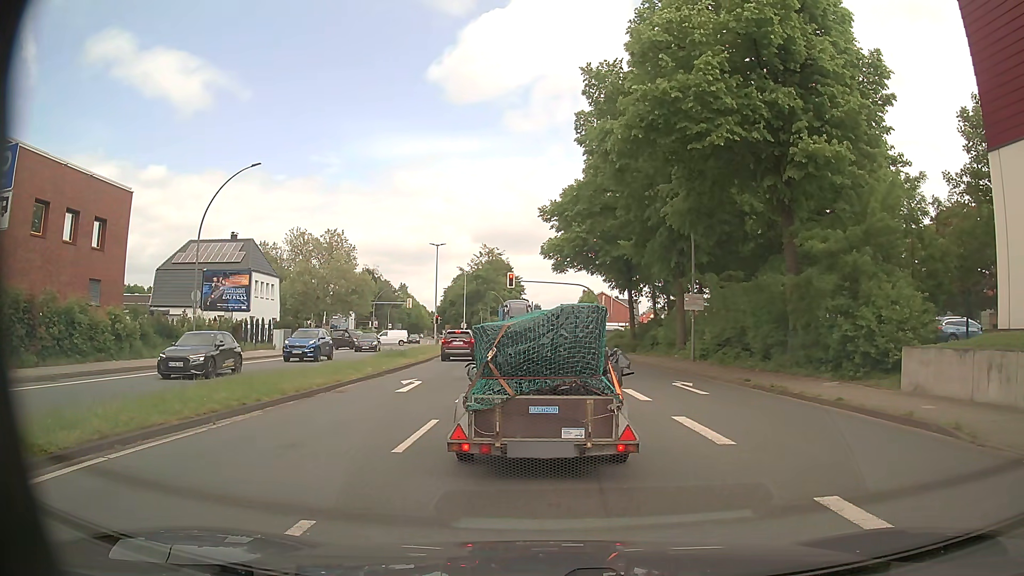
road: primary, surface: asphalt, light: Day
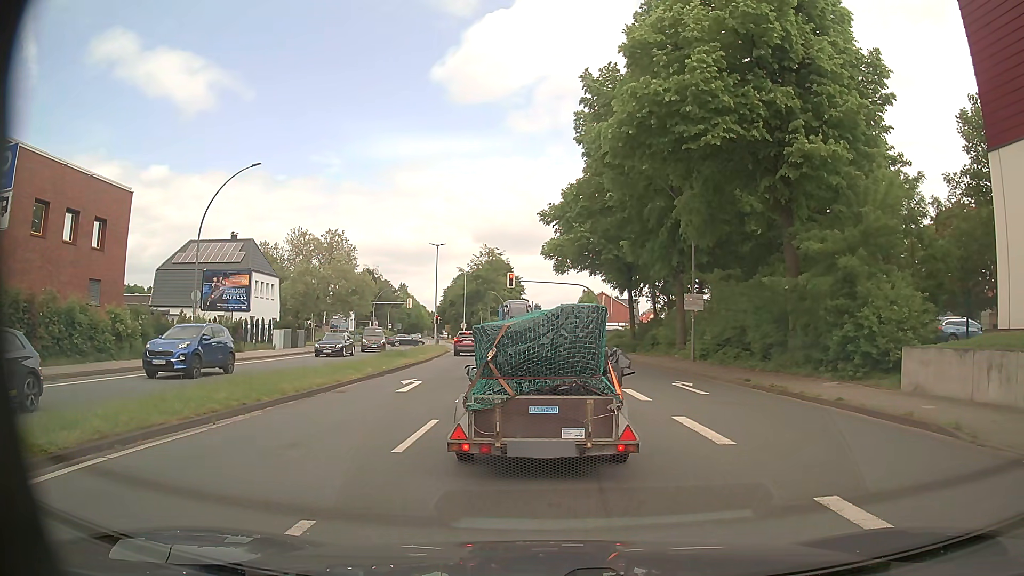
(0.0, 0.0) m; 0°
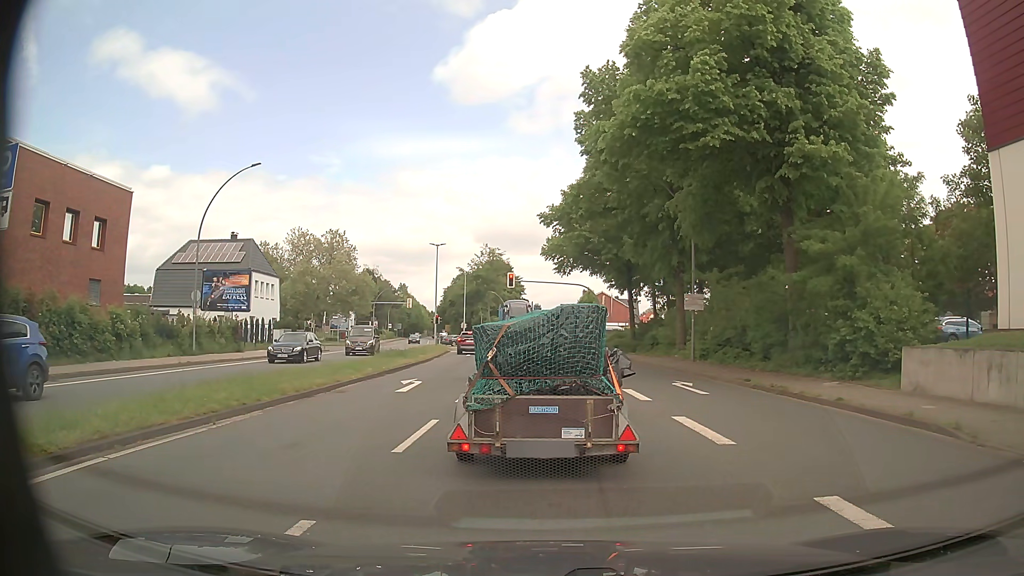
(0.0, 0.0) m; 0°
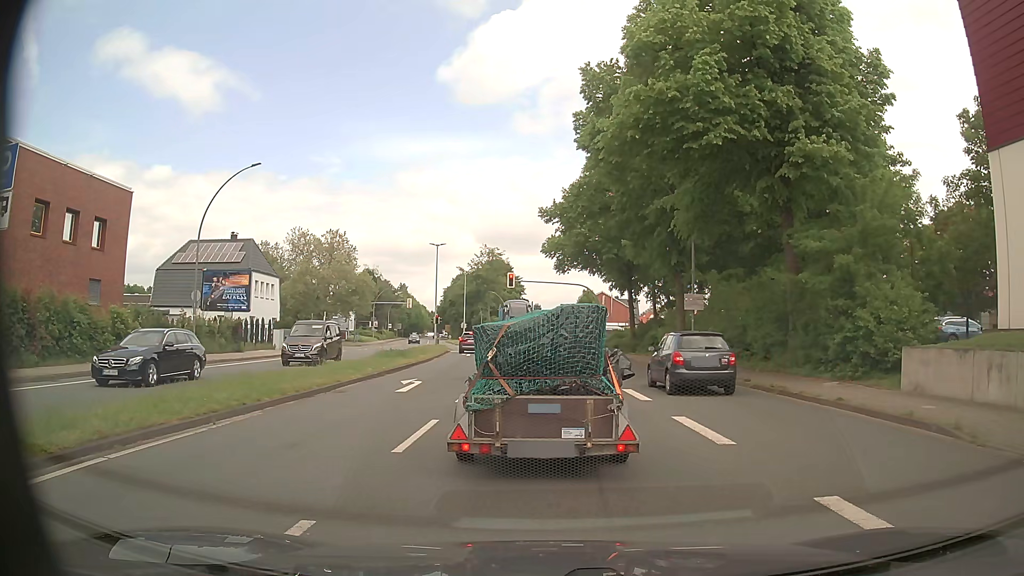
(0.0, 0.0) m; 0°
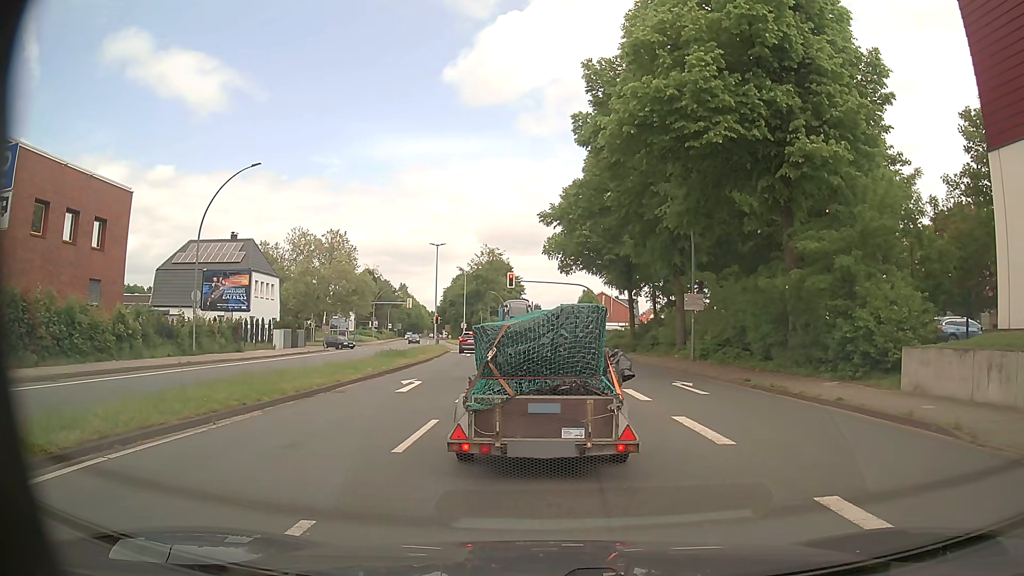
(0.0, 0.0) m; 0°
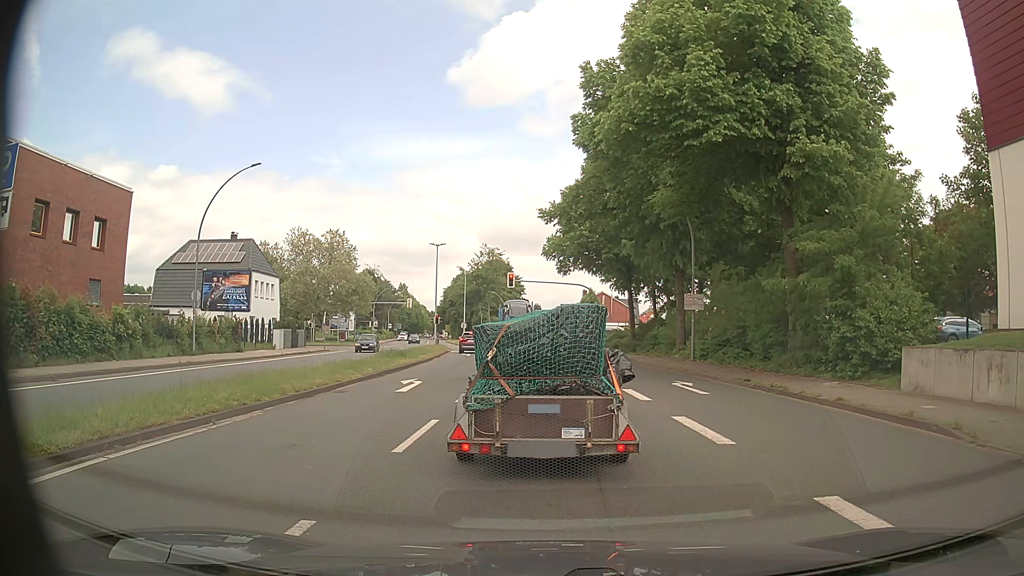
(0.0, 0.0) m; 0°
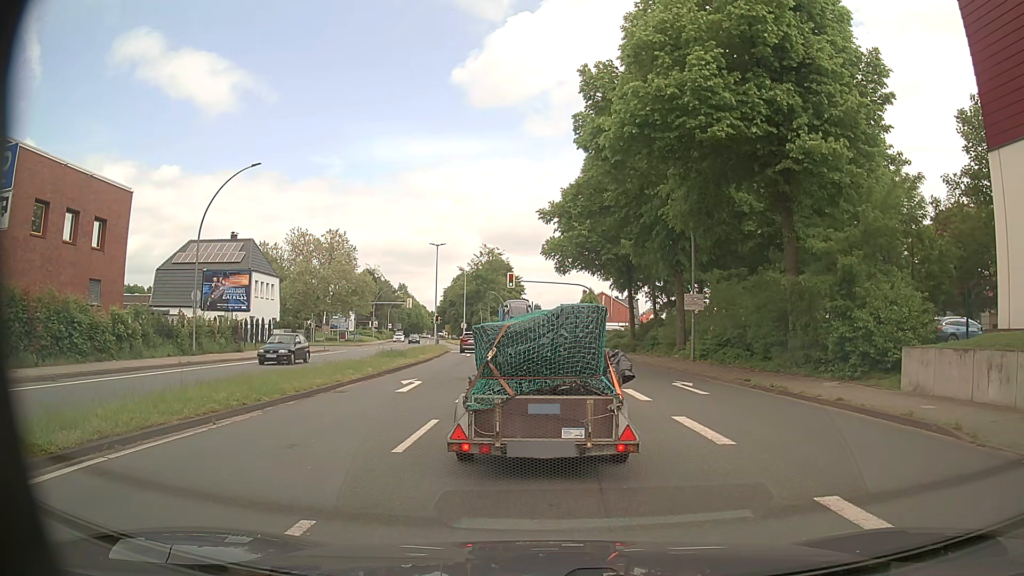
(0.0, 0.0) m; 0°
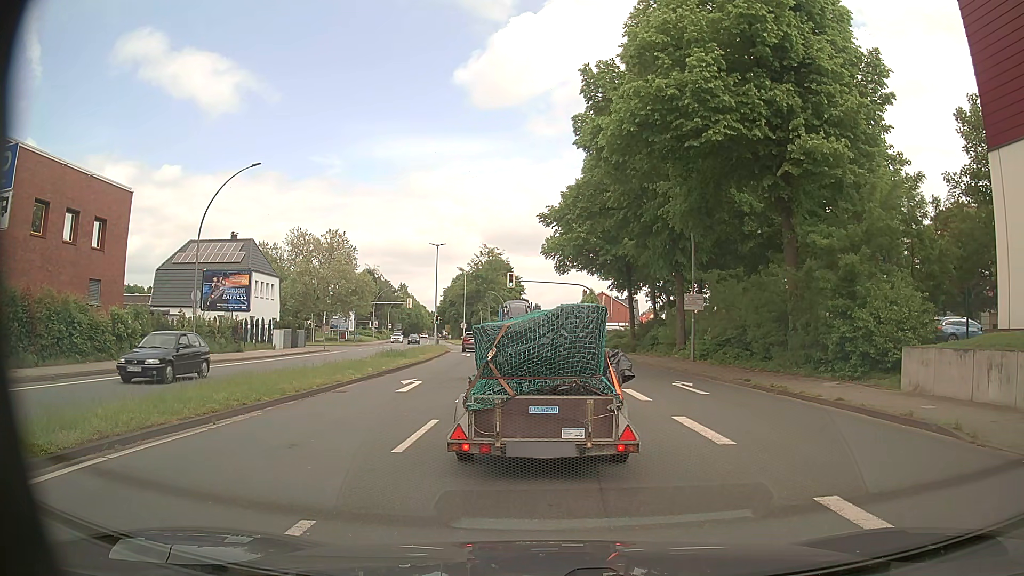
(0.0, 0.0) m; 0°
(-1, +10) (-1, +20) (-2, +30) (-4, +40) (-5, +50) (-7, +60) (-9, +69) (-10, +79) (-12, +89) (-15, +99) m
